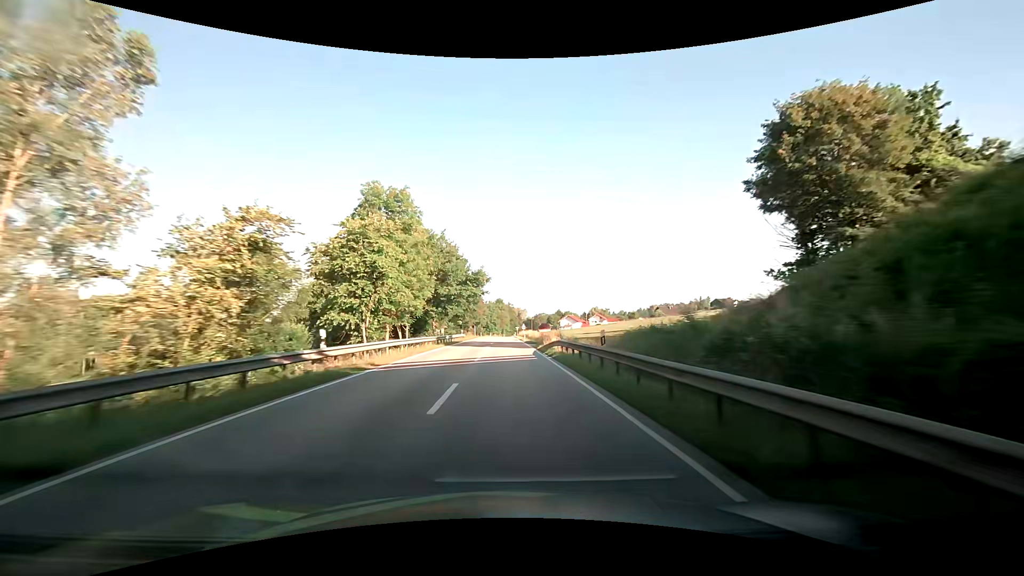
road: secondary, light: Day
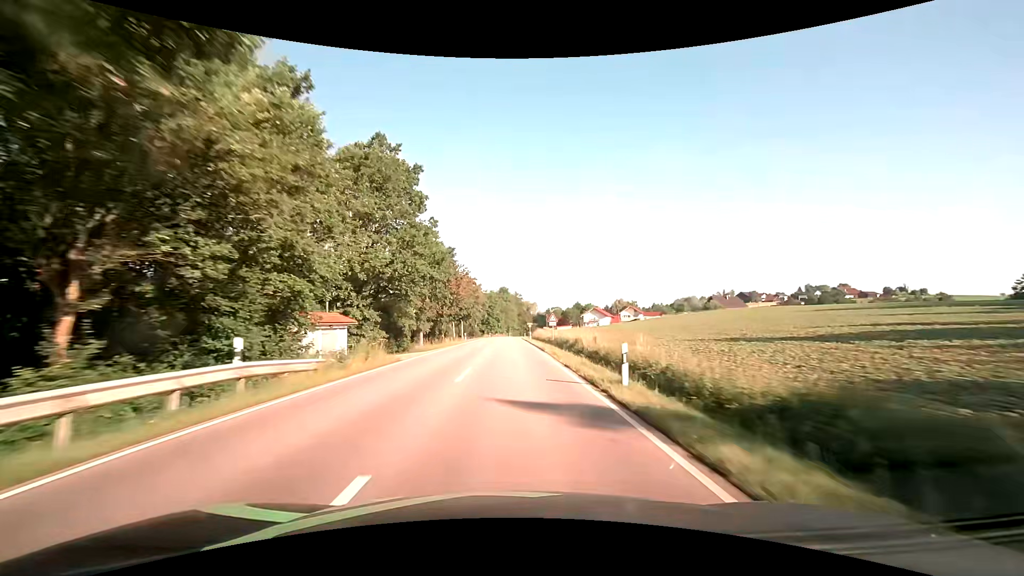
(-0.3, +55.0) m; -1°
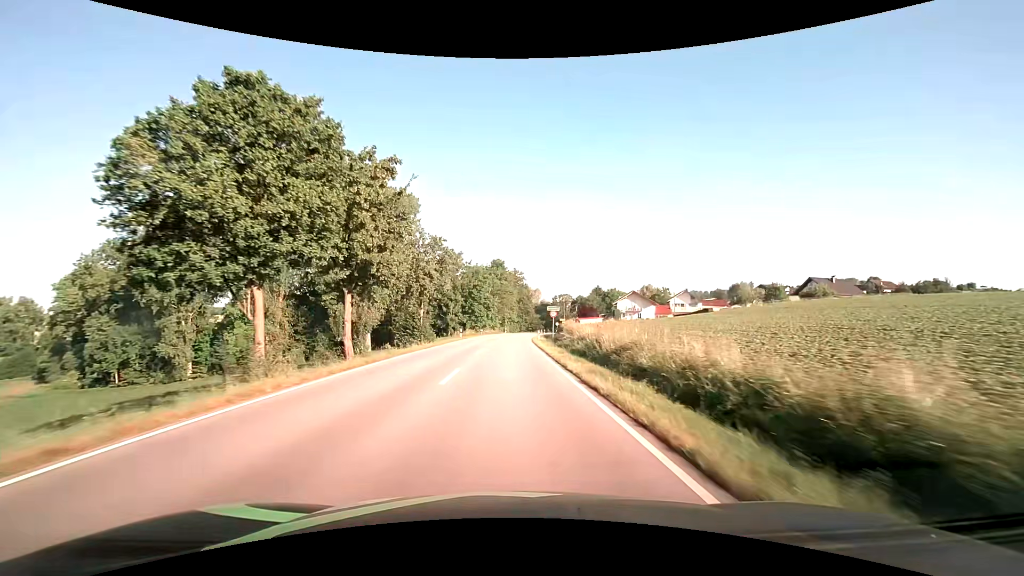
(+0.2, +60.6) m; 0°
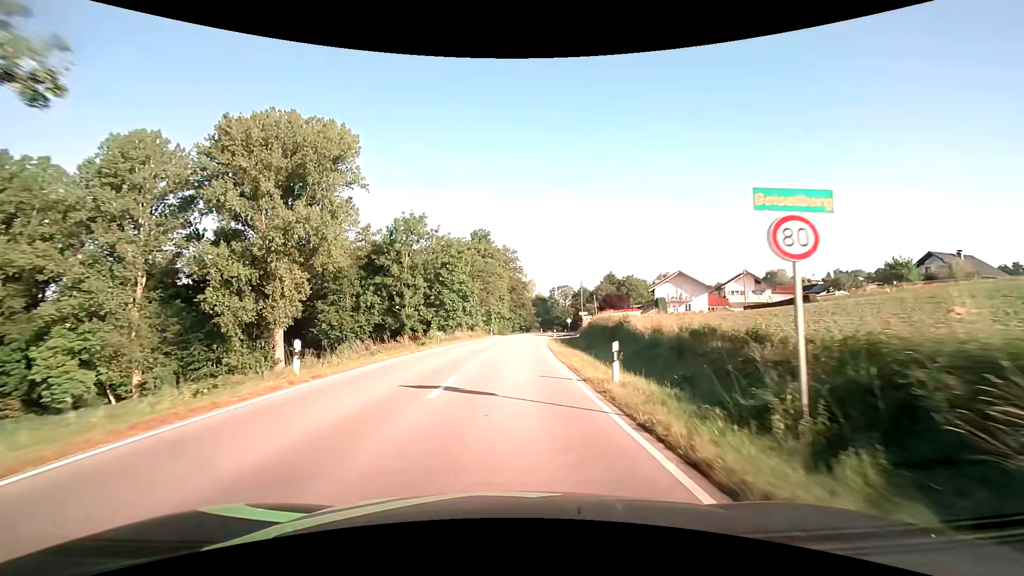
(+0.3, +37.6) m; +1°
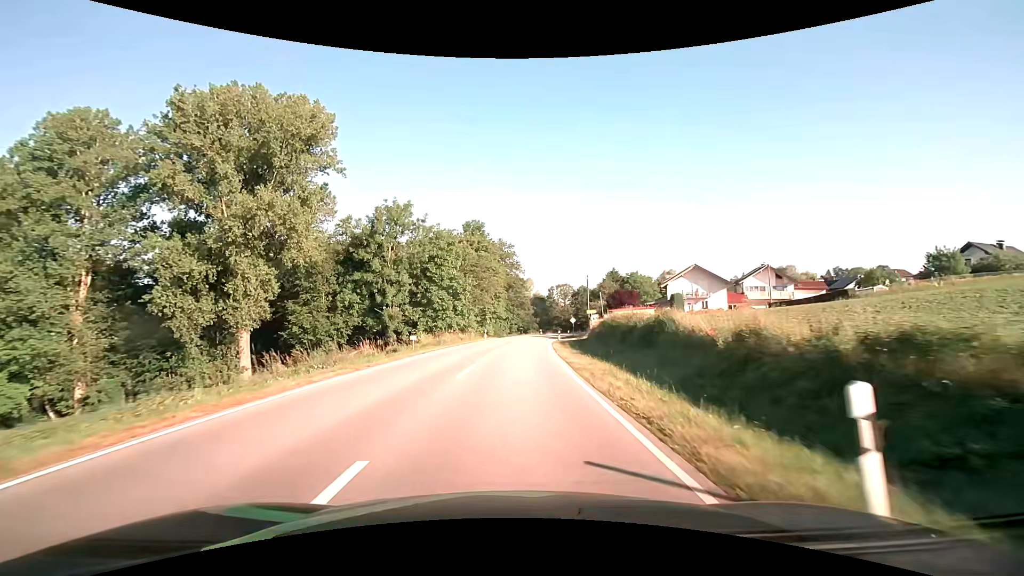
(0.0, +8.3) m; 0°
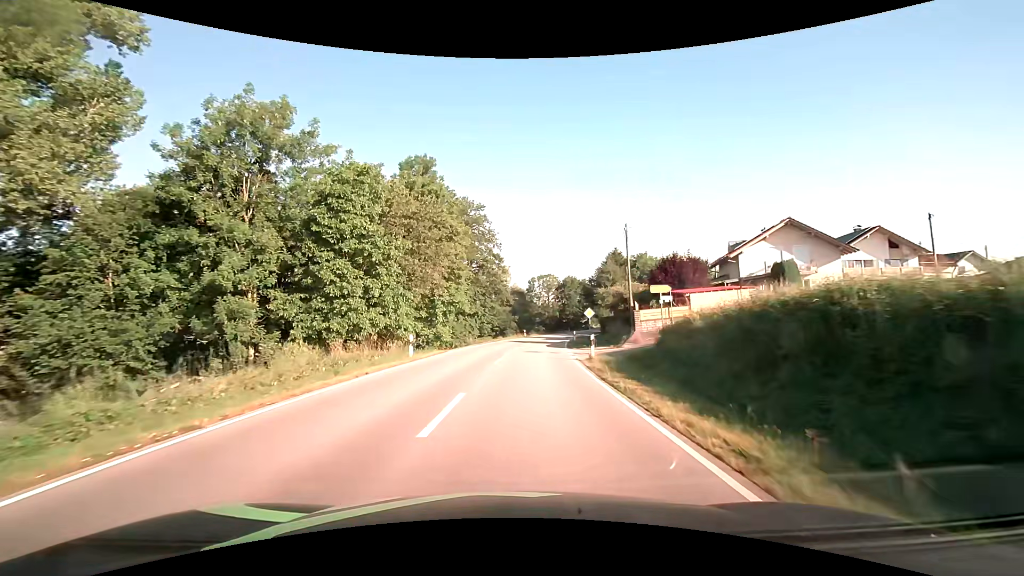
(+0.6, +30.5) m; +3°
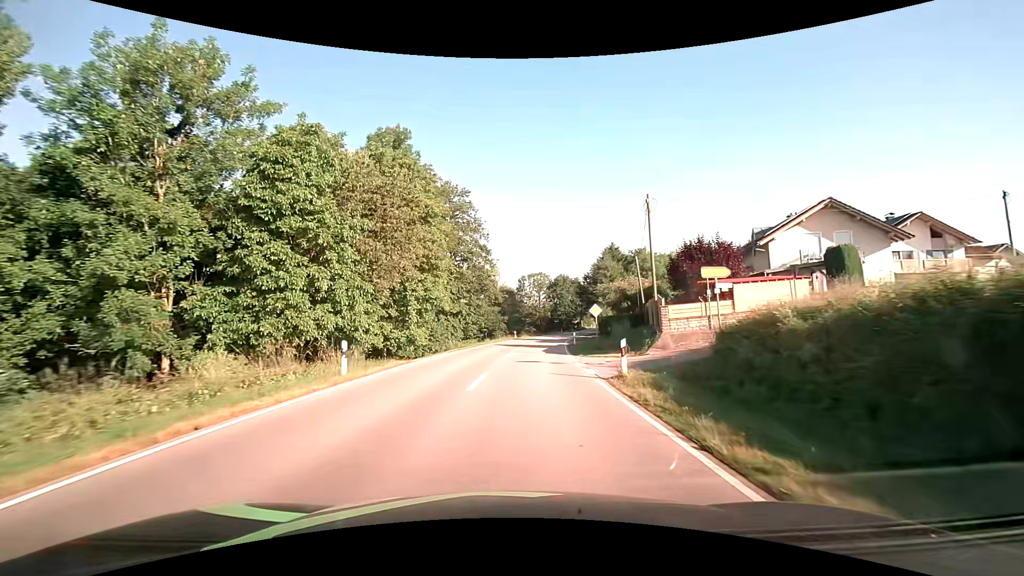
(+0.1, +7.4) m; +1°
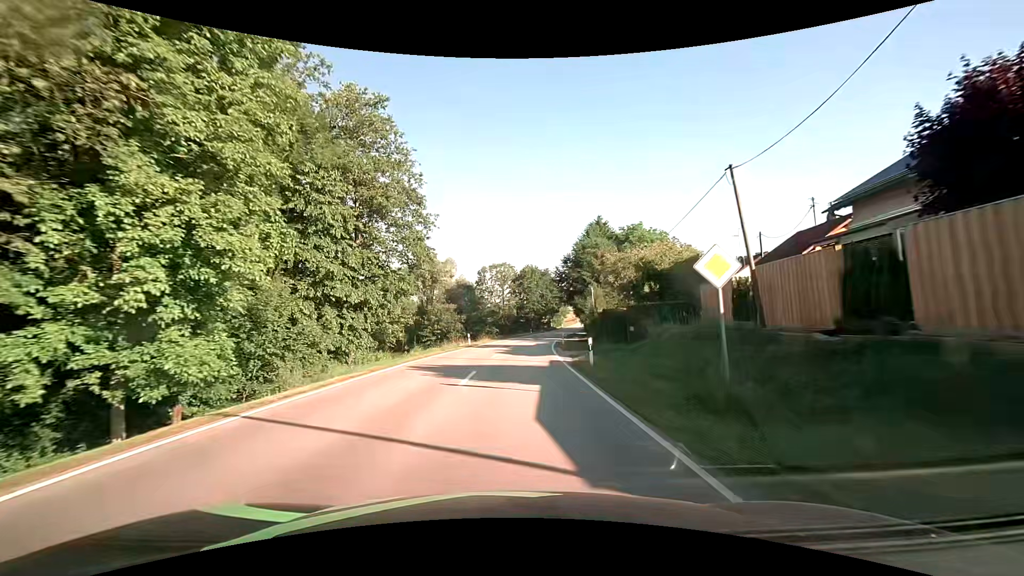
(+1.0, +22.8) m; +4°
(0, +10) (0, +20) (+1, +30) (+2, +40) (+3, +50) (+4, +60) (+5, +70) (+7, +80) (+8, +89) (+10, +99) m
